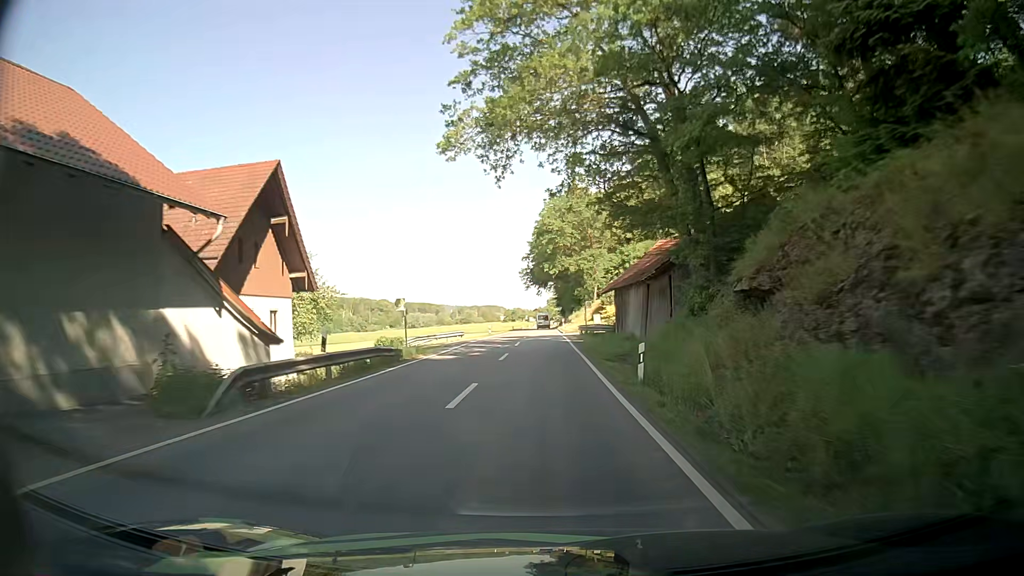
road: secondary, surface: asphalt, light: Day
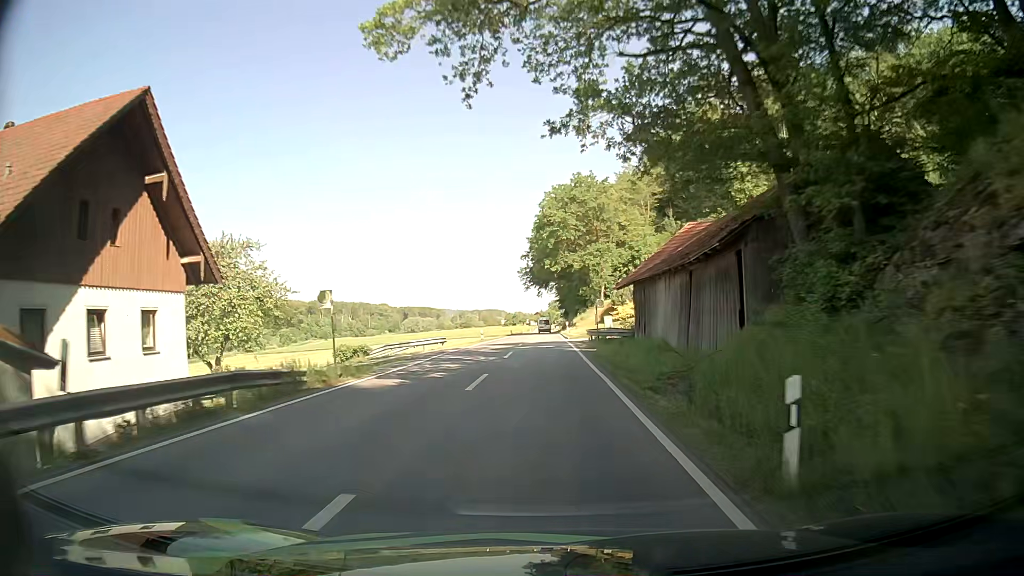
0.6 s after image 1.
(0.0, +9.5) m; 0°
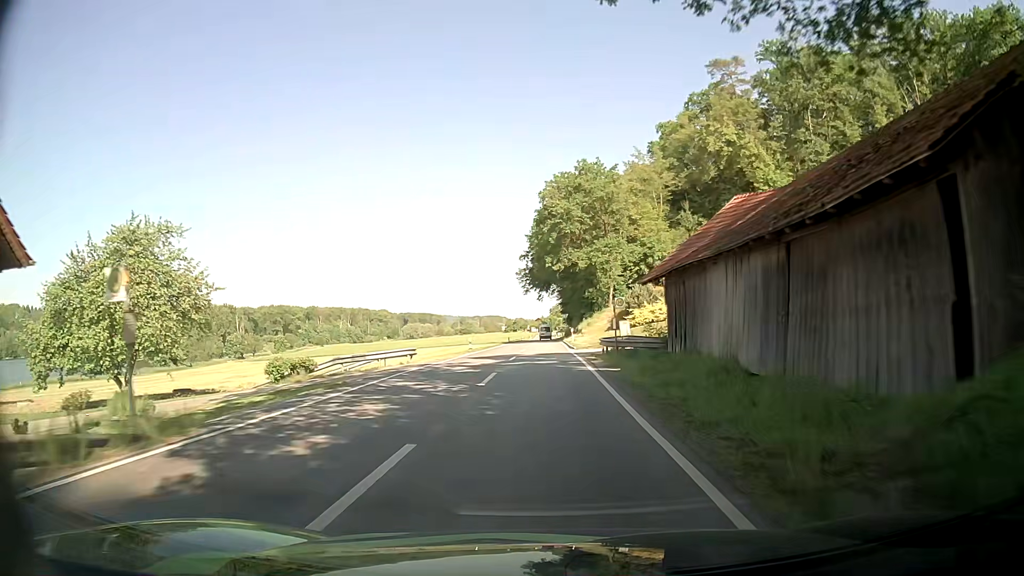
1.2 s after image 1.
(0.0, +9.5) m; 0°
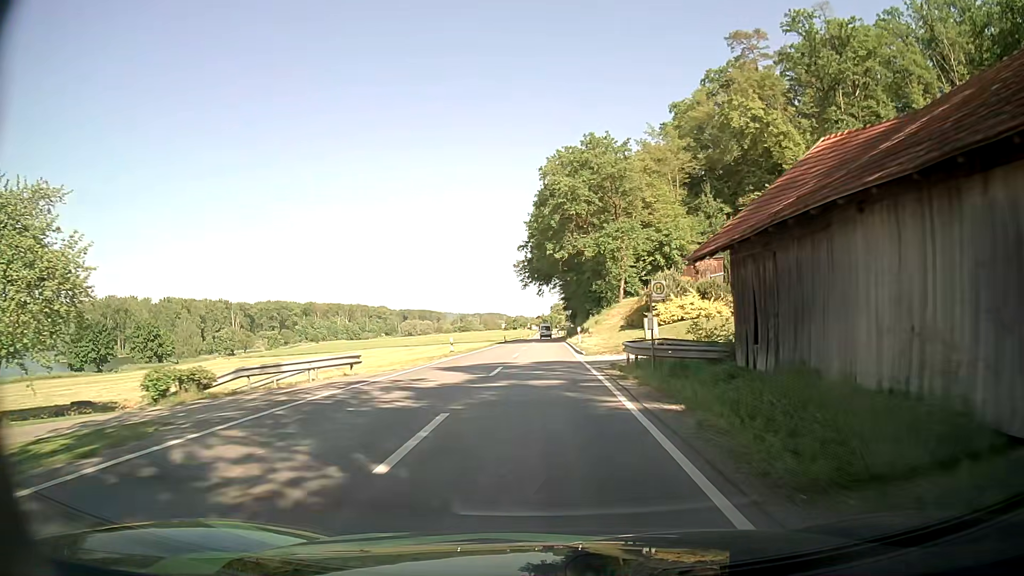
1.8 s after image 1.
(0.0, +9.5) m; +1°
